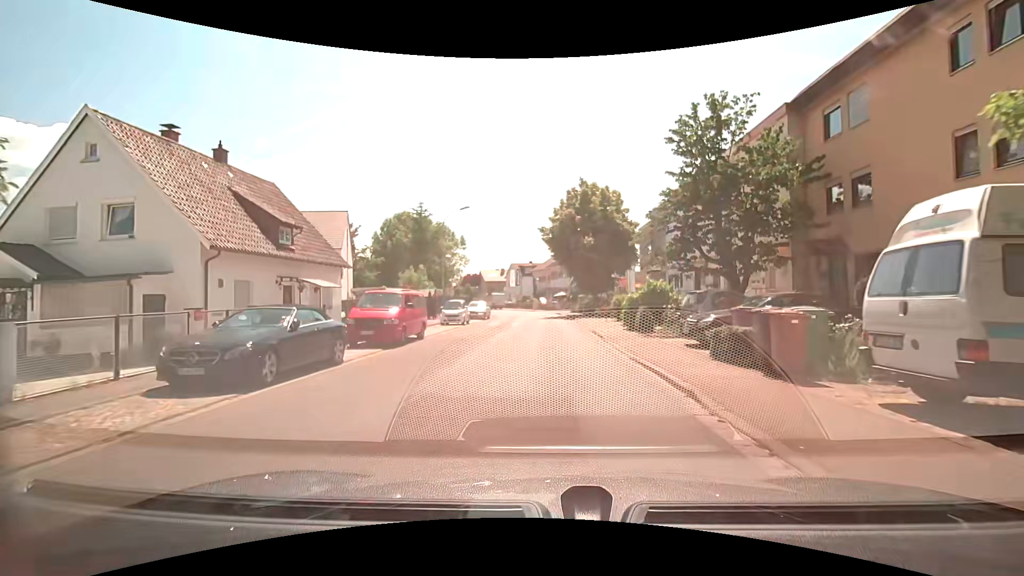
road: residential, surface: asphalt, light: Day
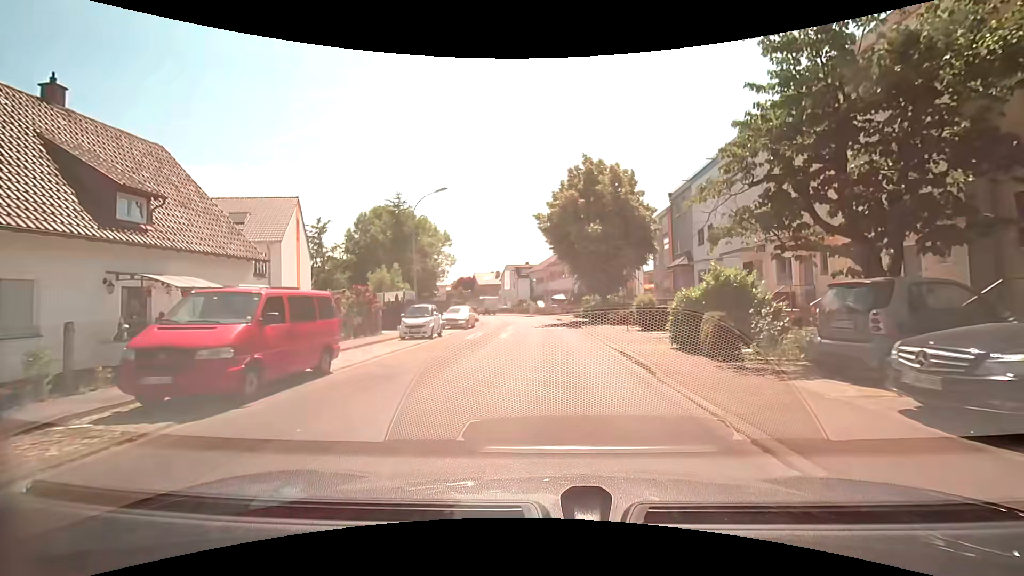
(0.0, +8.3) m; 0°
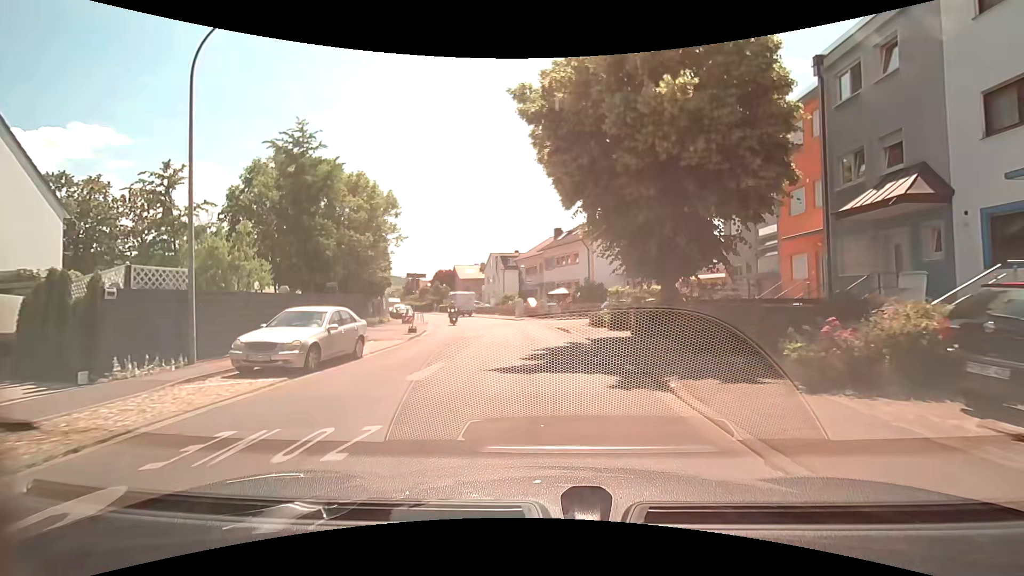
(+0.2, +20.5) m; +1°
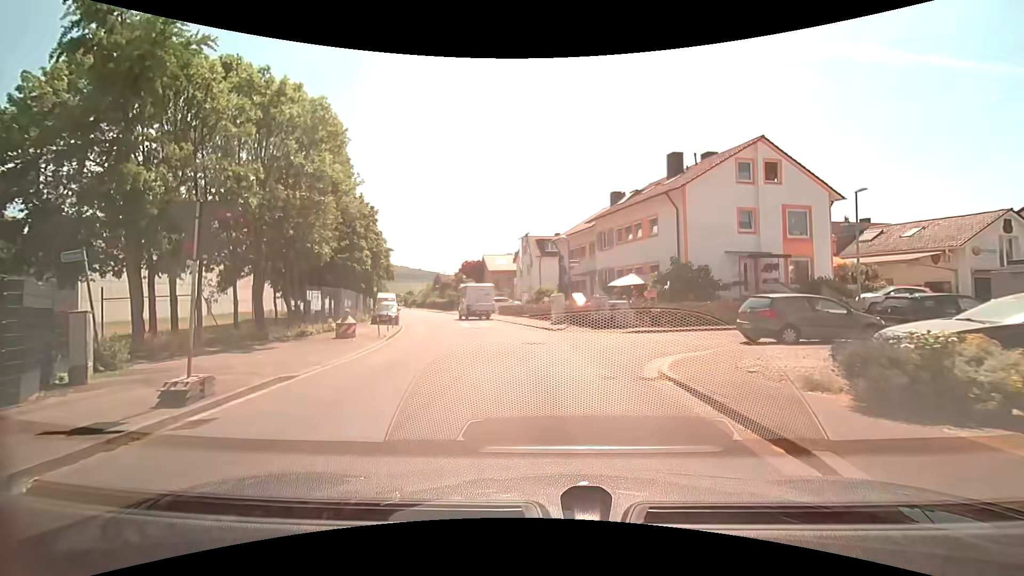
(-0.6, +18.1) m; -6°
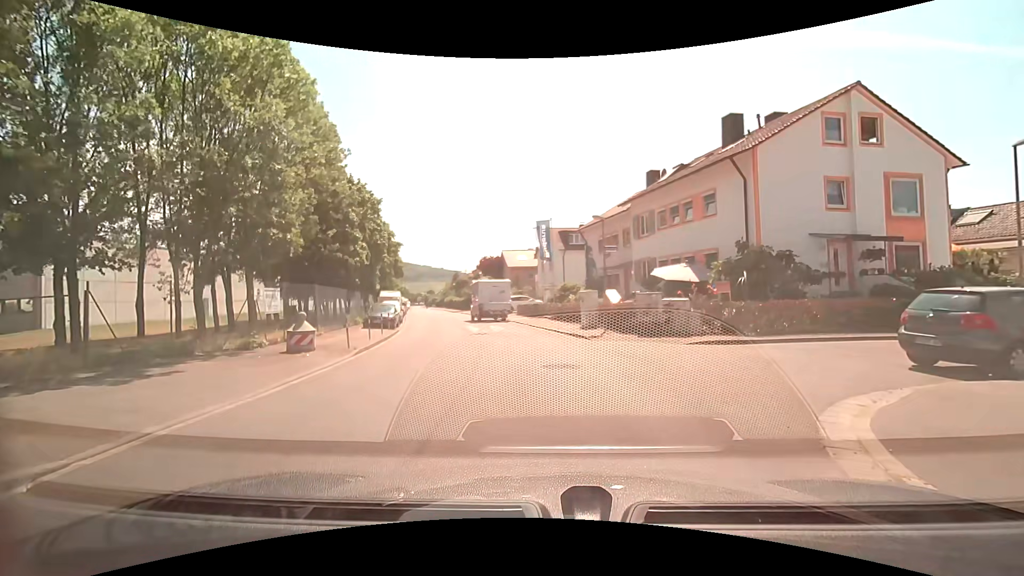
(-0.1, +5.7) m; -2°
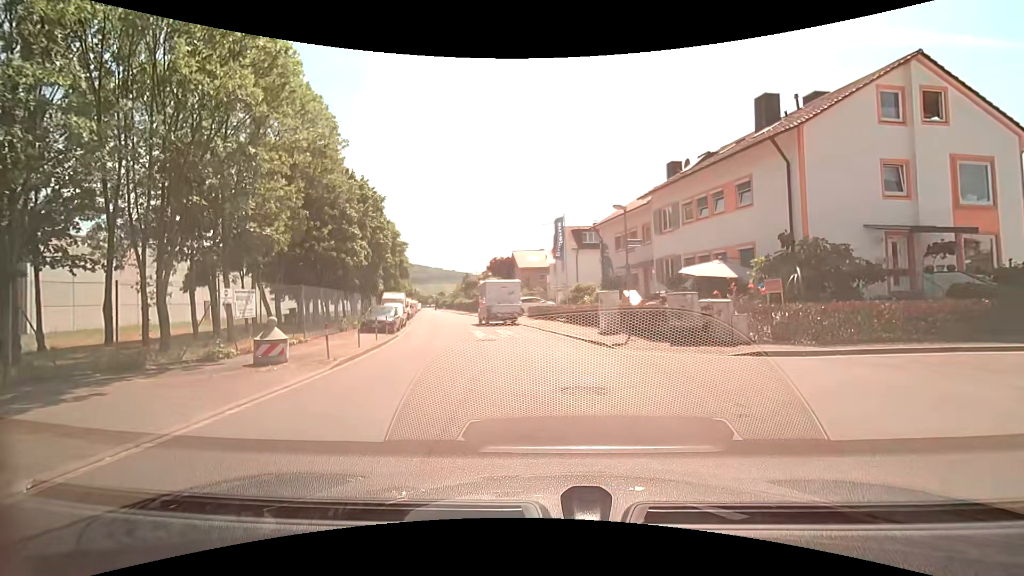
(0.0, +2.4) m; -1°
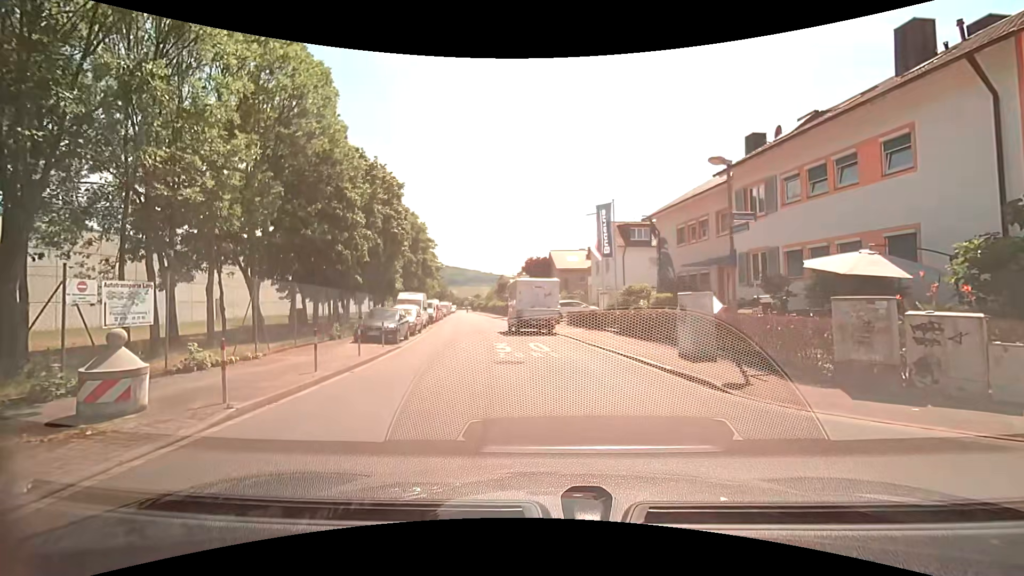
(-0.2, +5.9) m; -5°
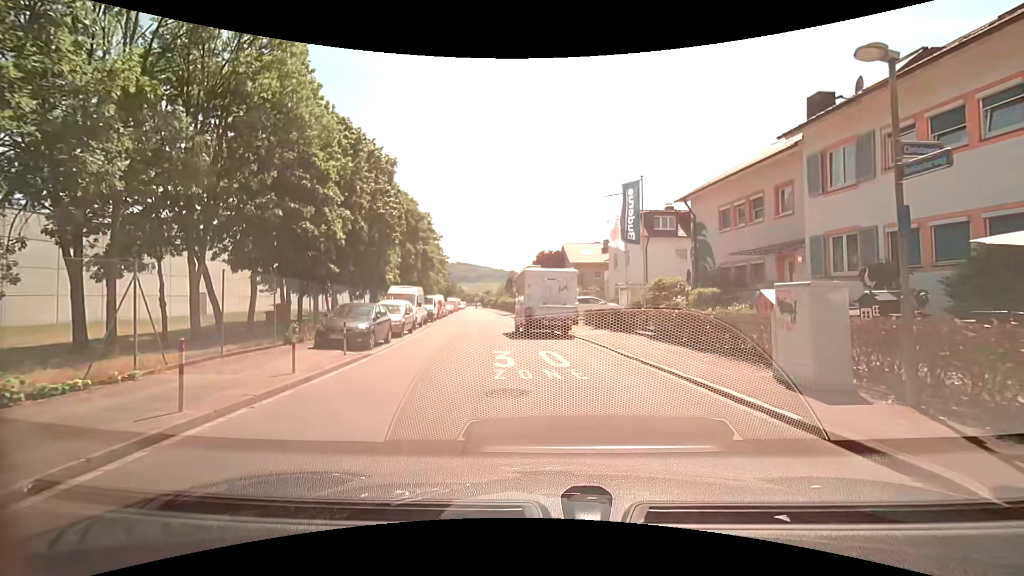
(0.0, +4.7) m; +1°
